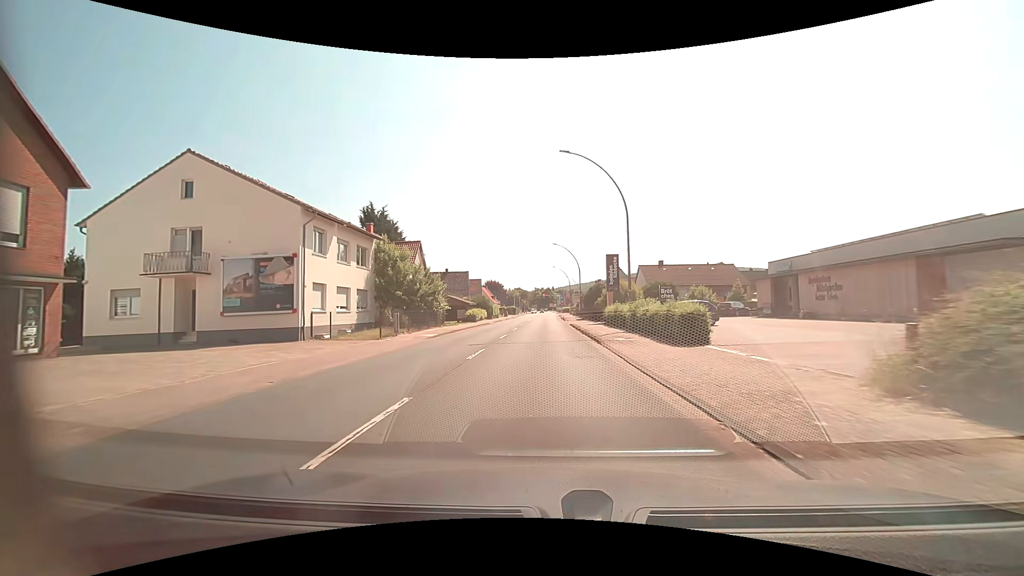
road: primary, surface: asphalt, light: Day
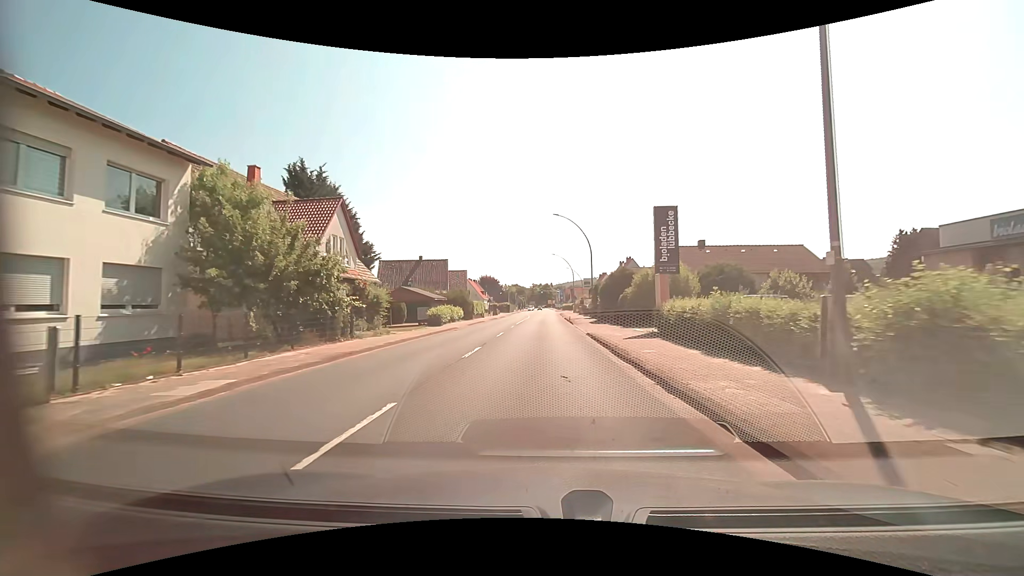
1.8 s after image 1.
(0.0, +18.7) m; 0°
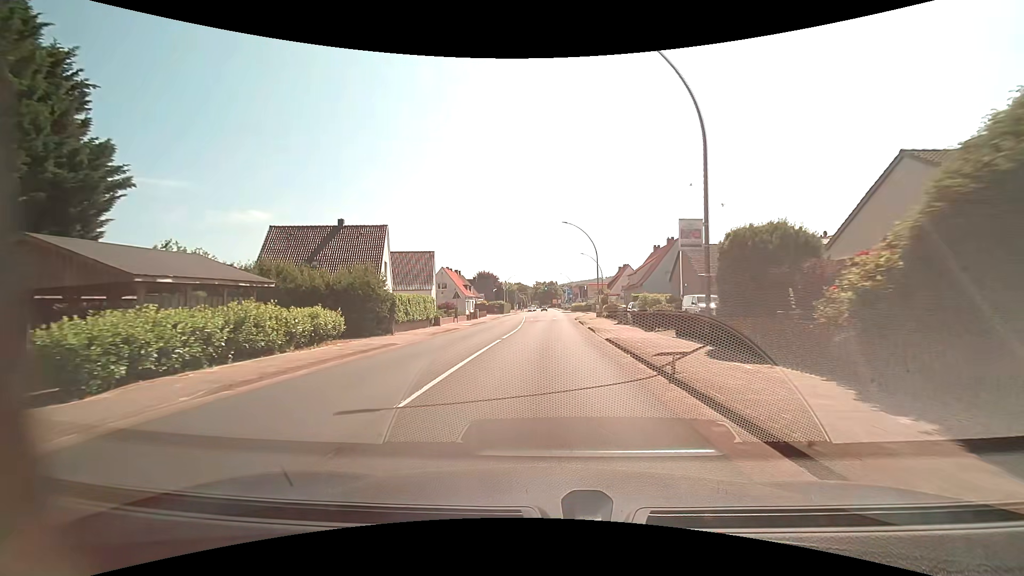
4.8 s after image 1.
(-0.3, +31.5) m; -1°
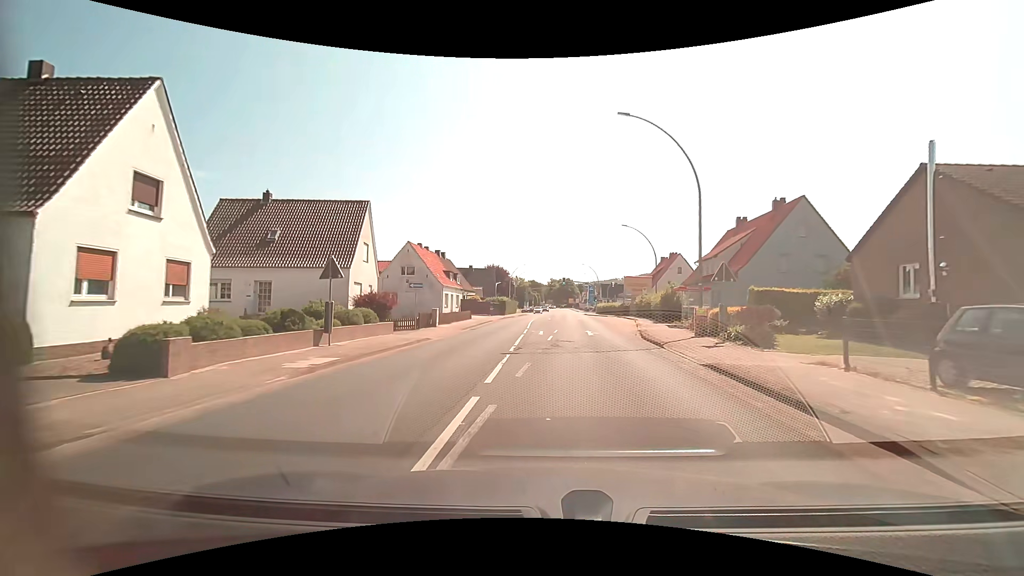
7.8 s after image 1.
(-0.5, +28.8) m; -2°
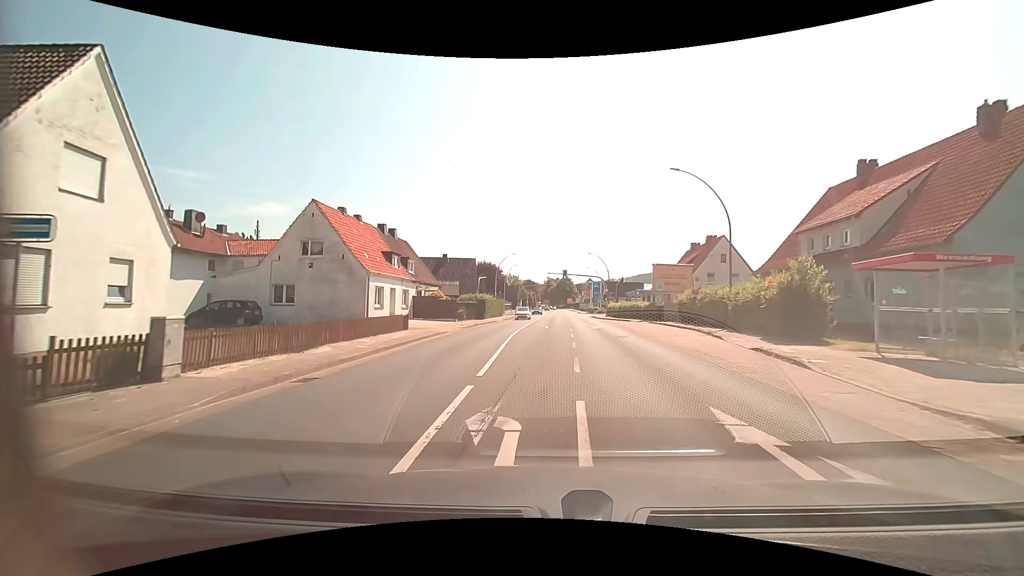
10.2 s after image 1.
(+0.2, +21.6) m; +1°
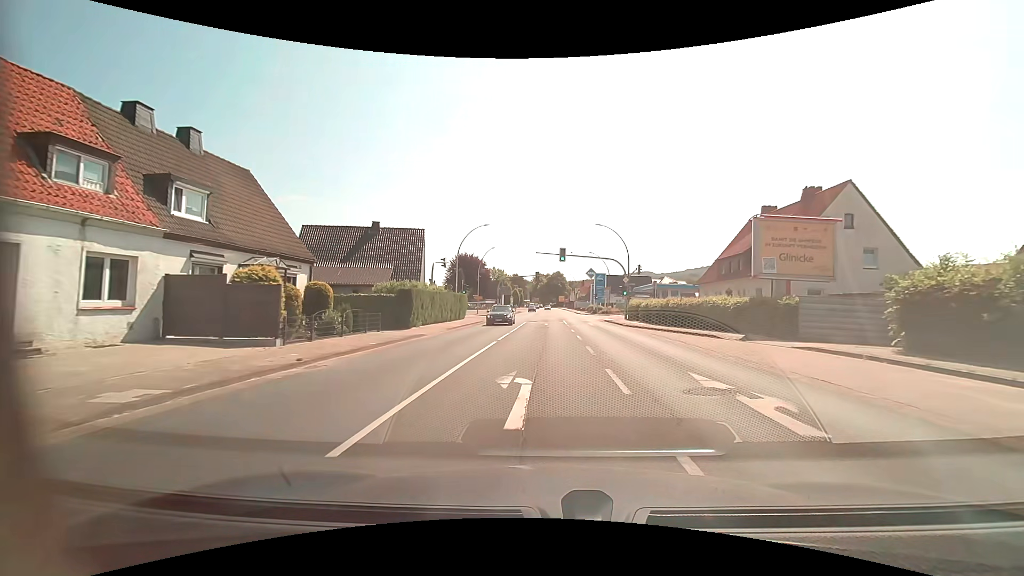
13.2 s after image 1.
(+0.2, +26.7) m; +1°
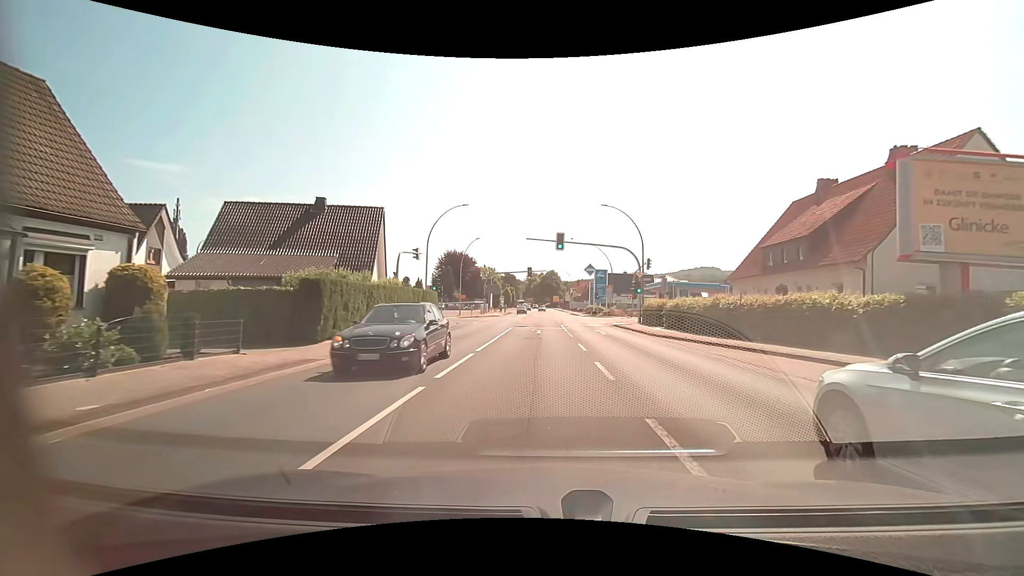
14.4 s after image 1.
(0.0, +10.5) m; +1°
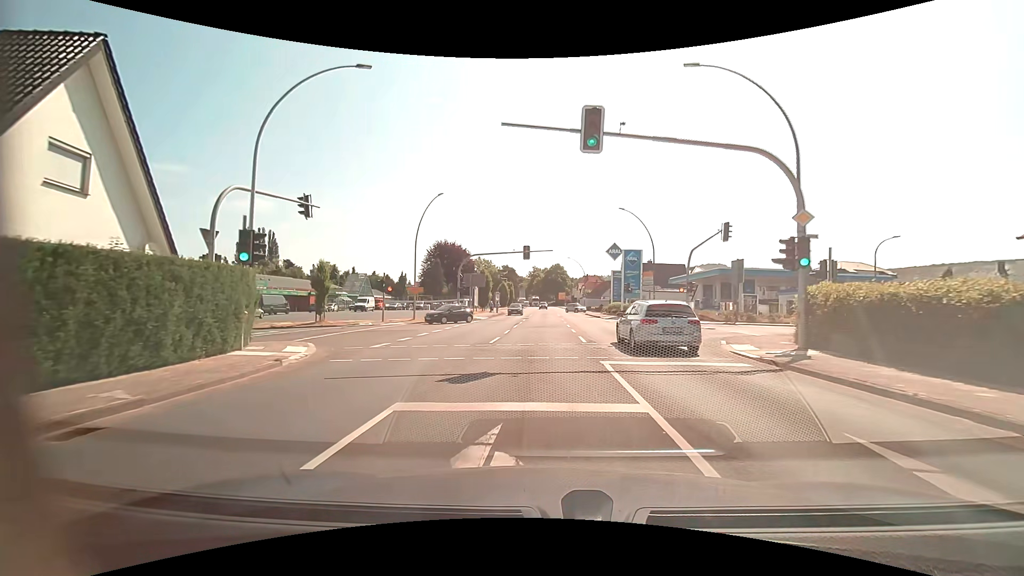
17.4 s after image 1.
(-0.1, +24.2) m; -1°
